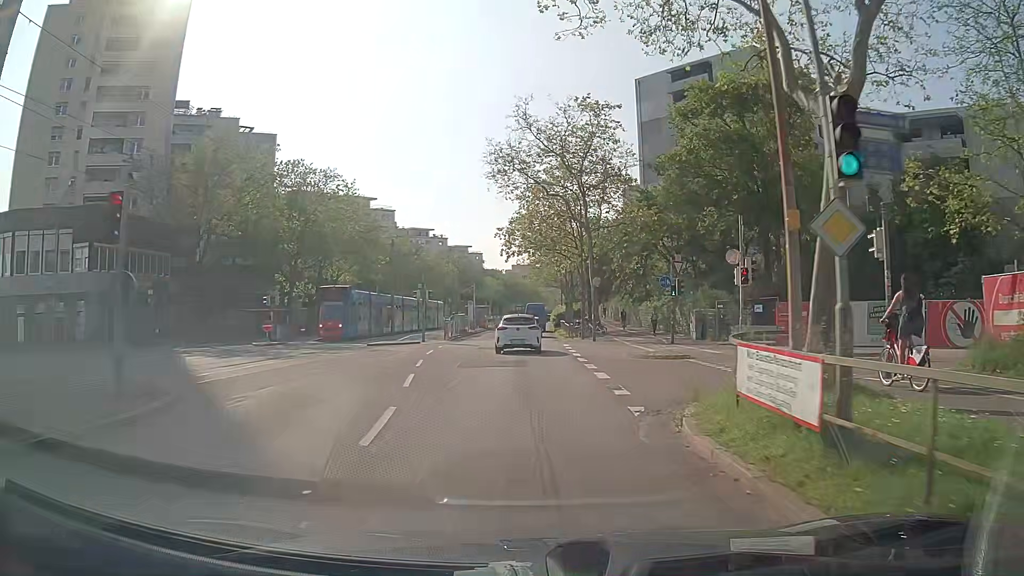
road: tertiary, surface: asphalt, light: Day
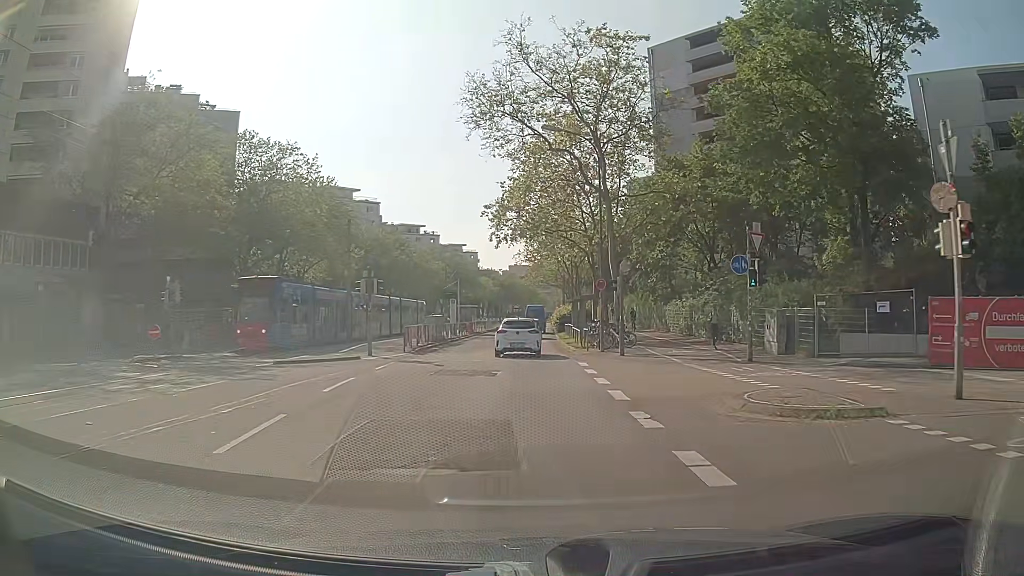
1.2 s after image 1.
(0.0, +12.3) m; 0°
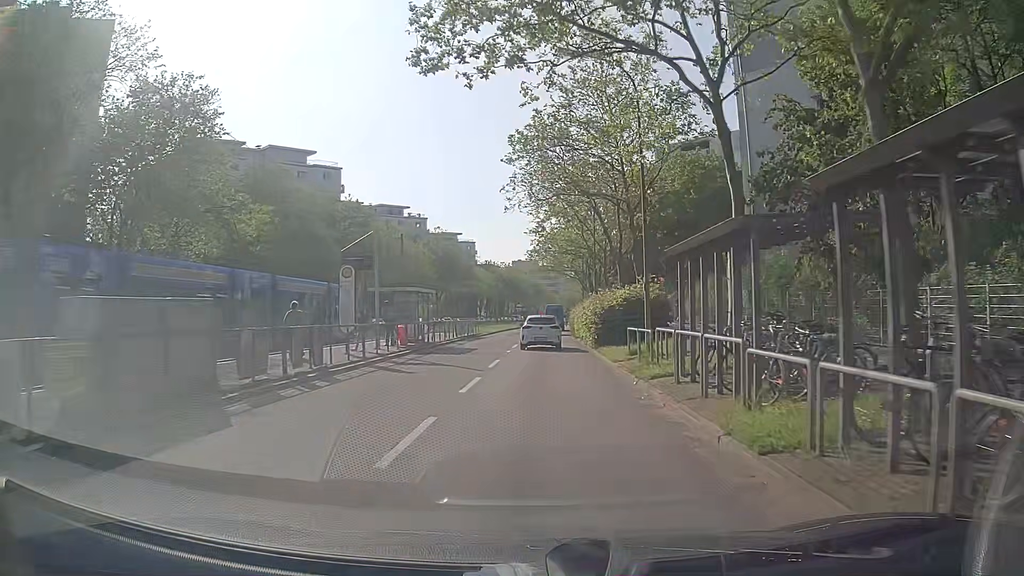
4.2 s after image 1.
(-0.1, +30.3) m; -1°
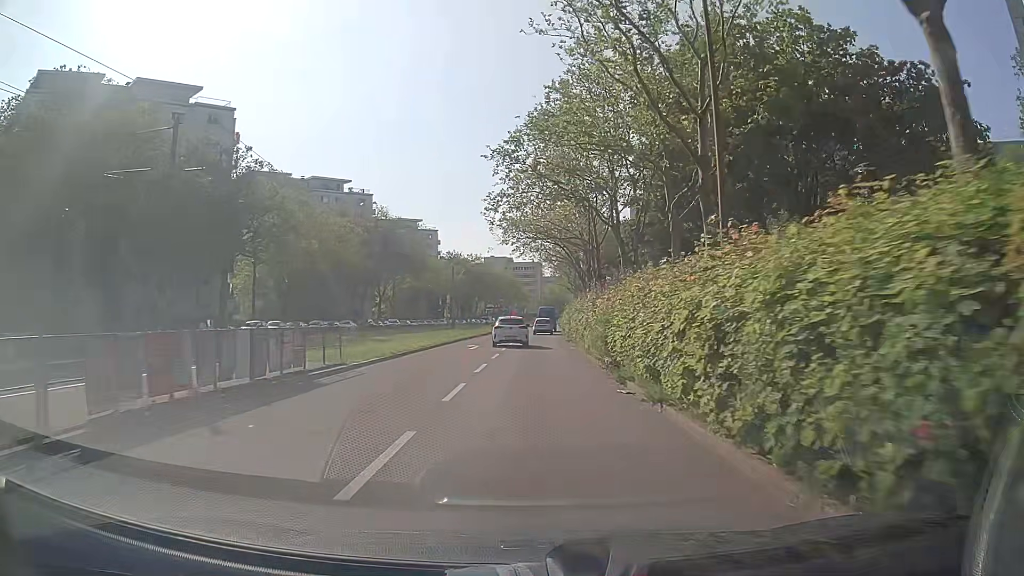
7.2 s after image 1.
(+0.7, +31.7) m; +3°
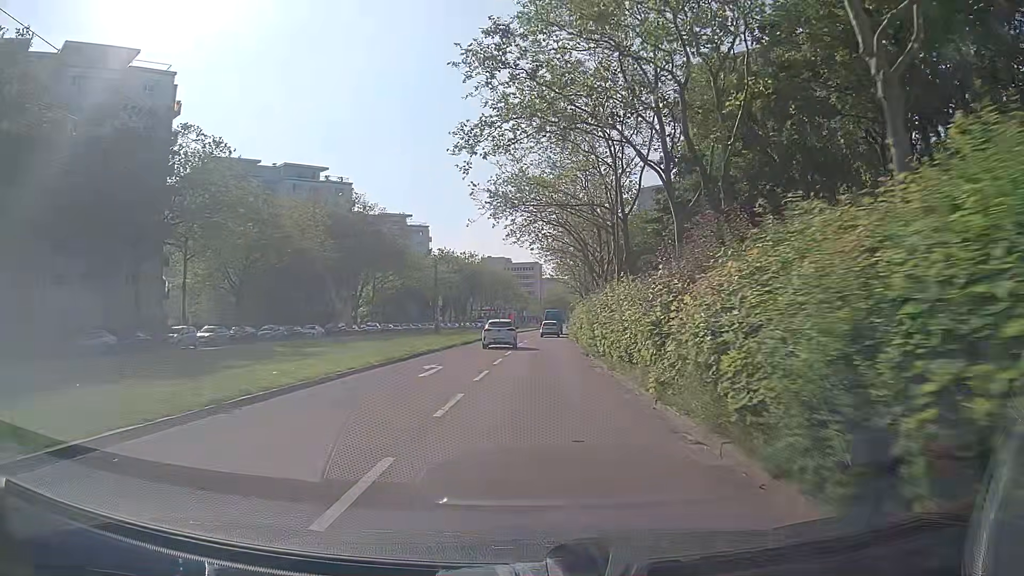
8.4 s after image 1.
(0.0, +13.5) m; 0°
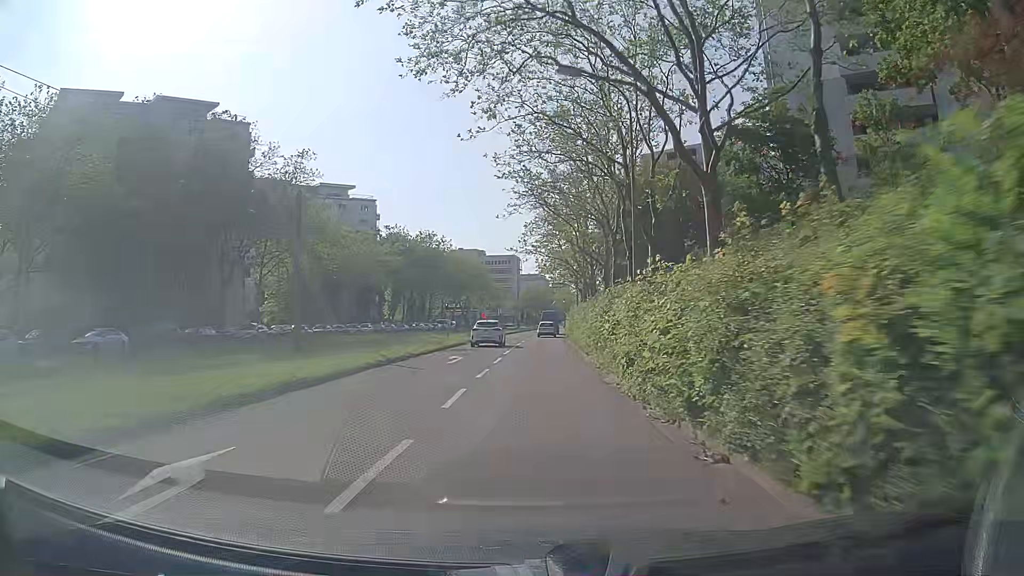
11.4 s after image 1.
(+0.6, +34.7) m; +2°
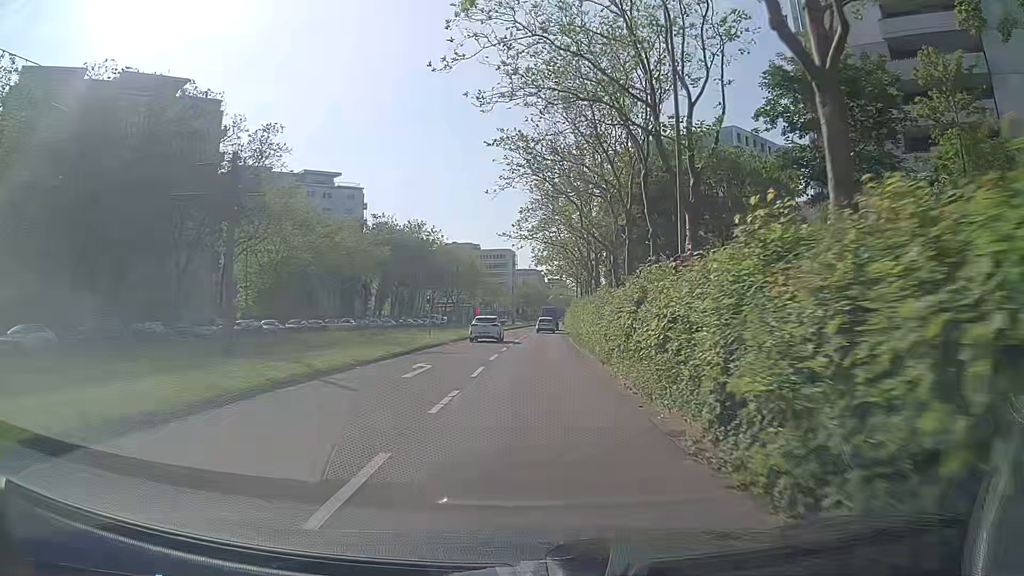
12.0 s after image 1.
(+0.1, +7.0) m; +1°
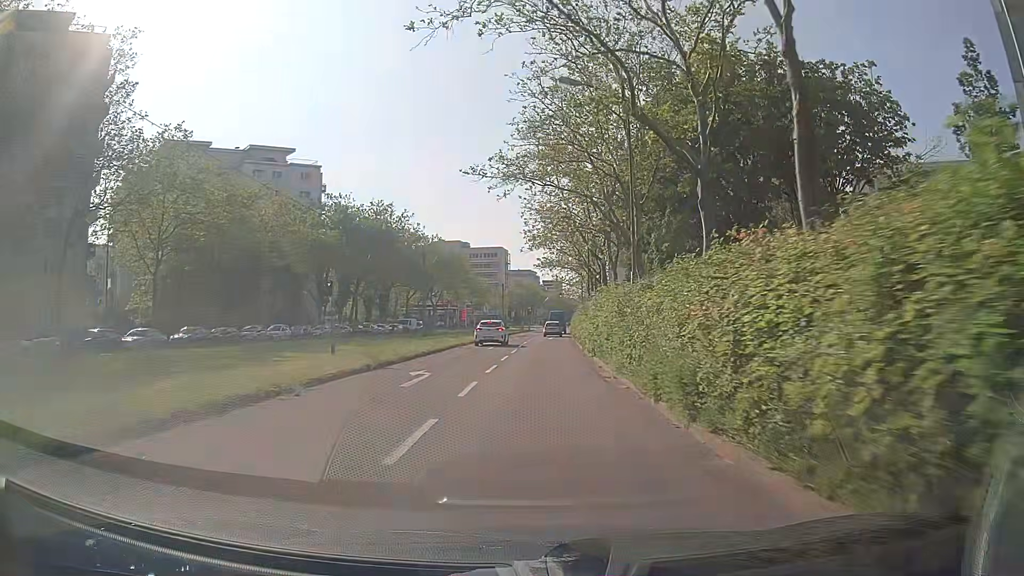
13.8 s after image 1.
(-0.1, +21.2) m; +1°
(0, +10) (0, +20) (0, +30) (0, +40) (0, +50) (0, +60) (+1, +70) (+1, +80) (+2, +90) (+2, +100) m
